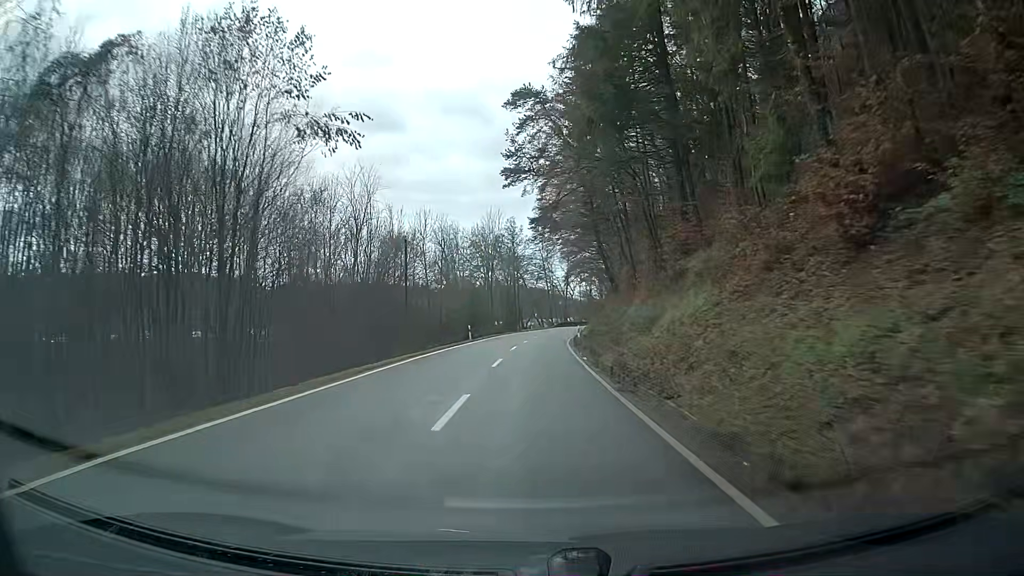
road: secondary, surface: asphalt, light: Day
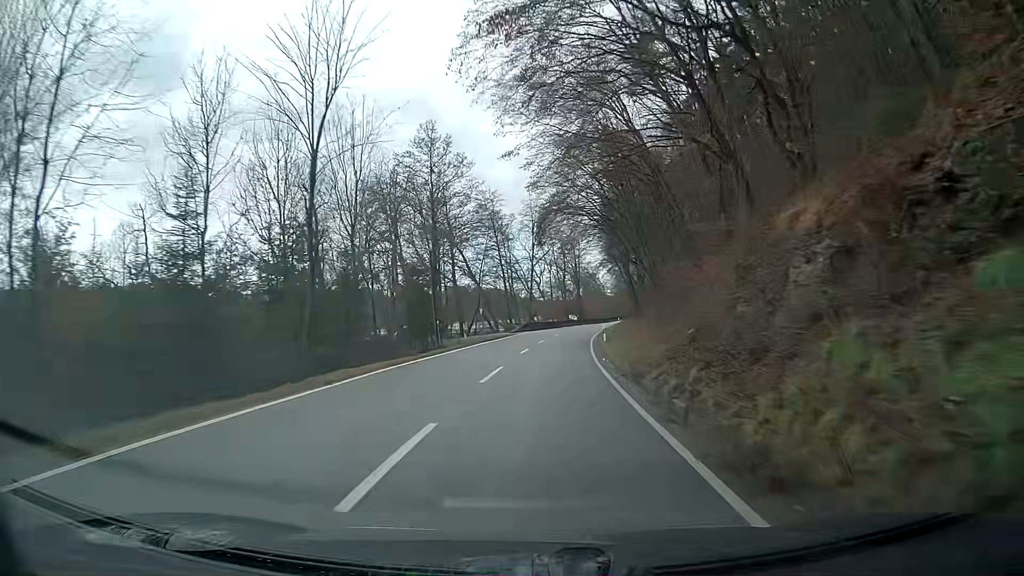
(+1.2, +50.0) m; +5°
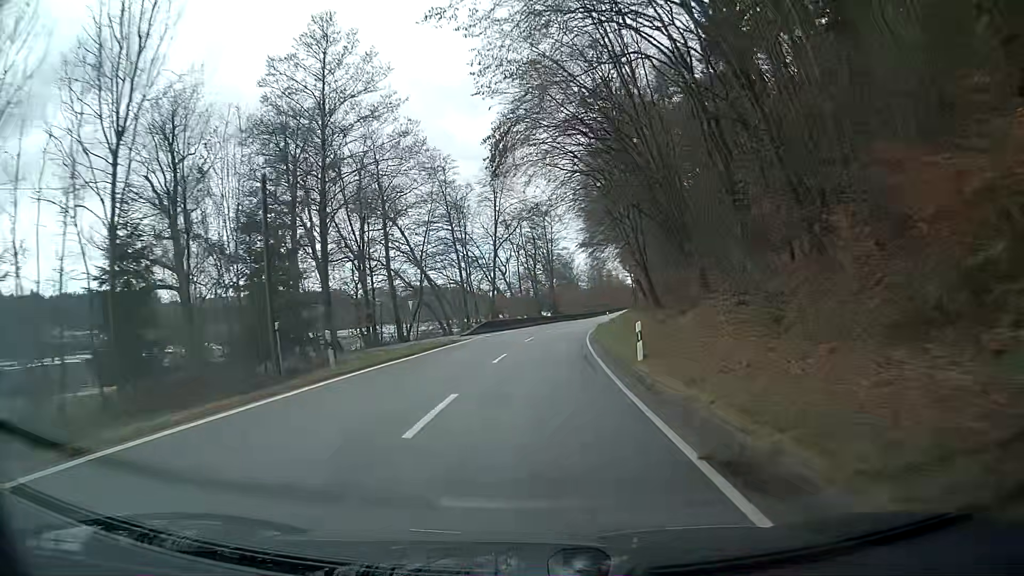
(+0.3, +20.0) m; +2°
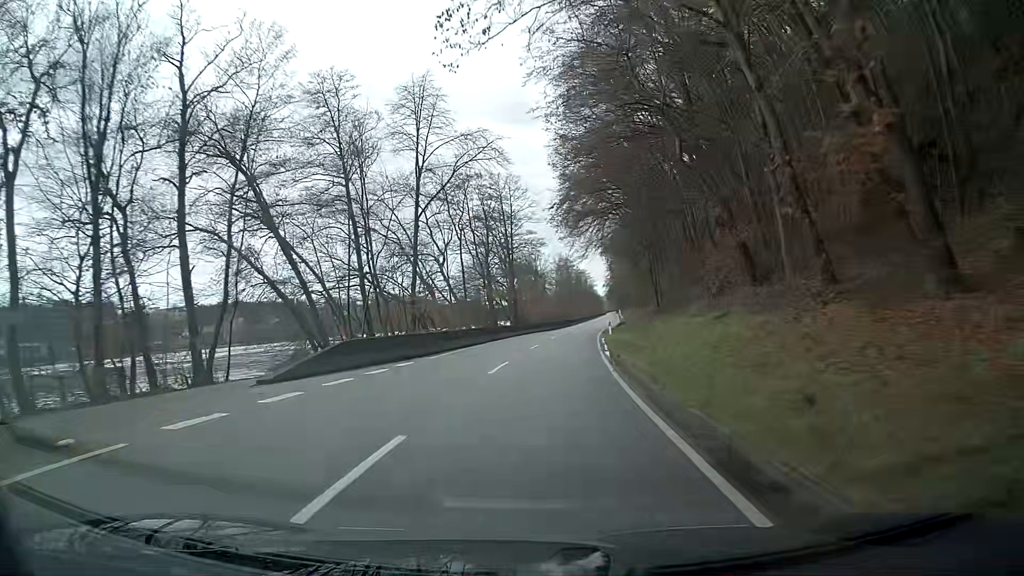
(+0.7, +29.9) m; +3°
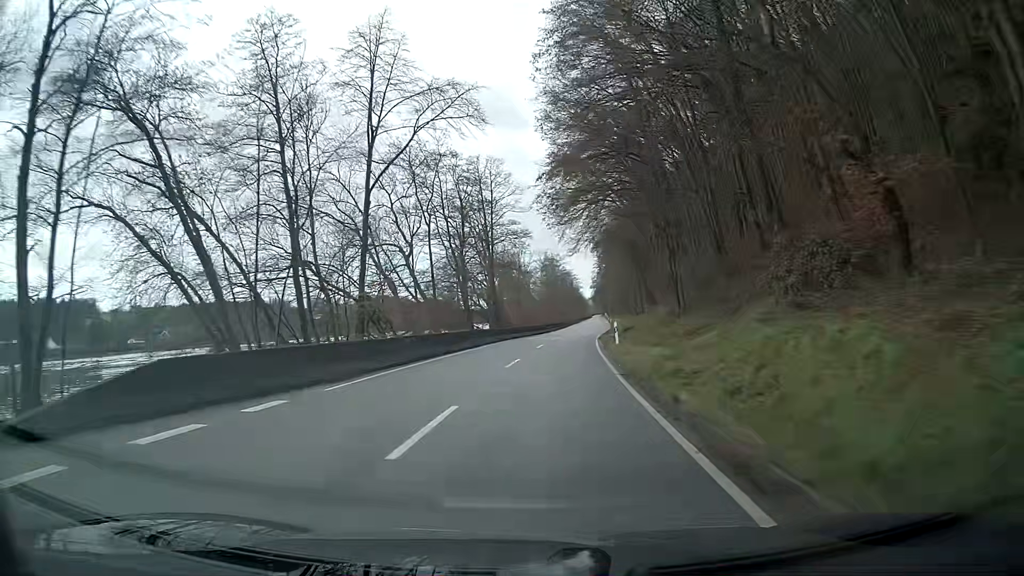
(+0.1, +9.9) m; +2°
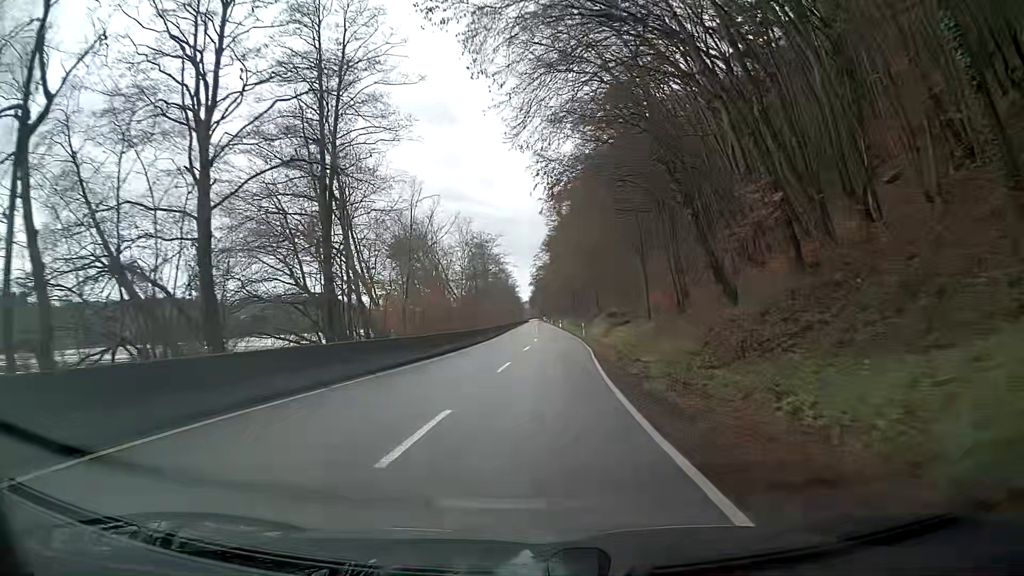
(+2.0, +39.3) m; +5°
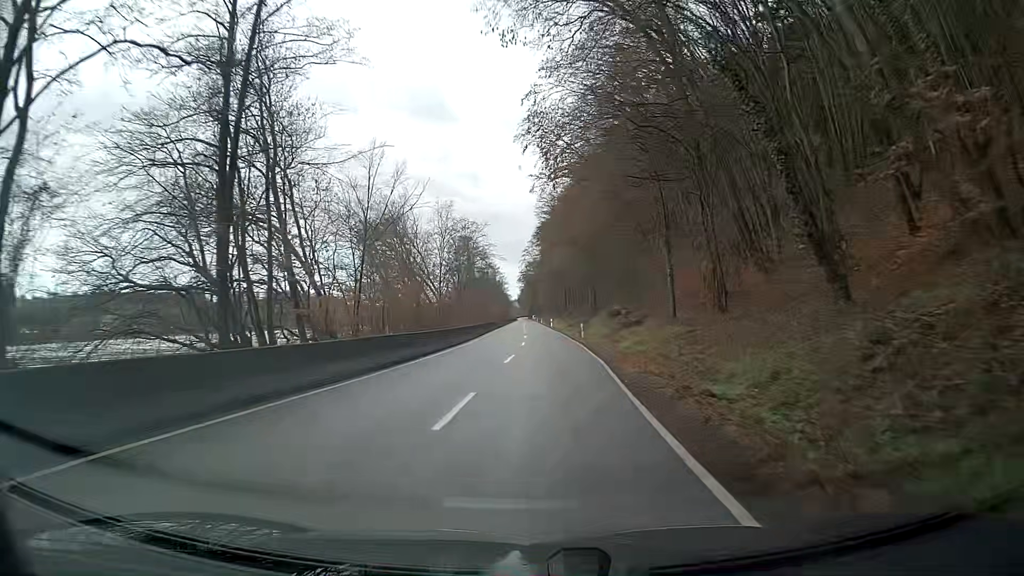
(+0.1, +9.8) m; +1°
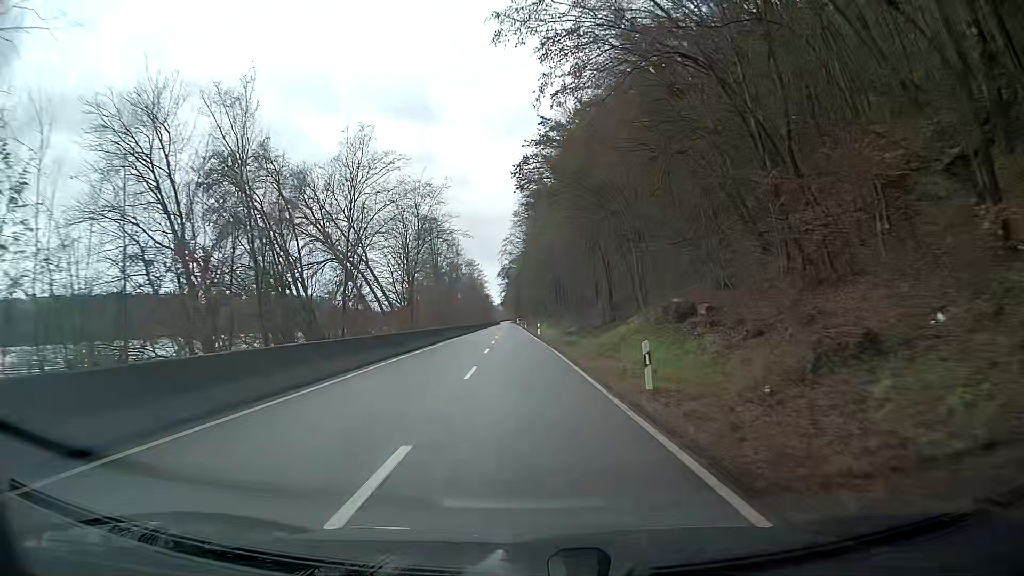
(+0.4, +29.2) m; +1°
(0, +10) (0, +20) (-1, +30) (-1, +40) (-1, +50) (-1, +60) (-2, +70) (-2, +80) (-2, +90) (-3, +100) m
